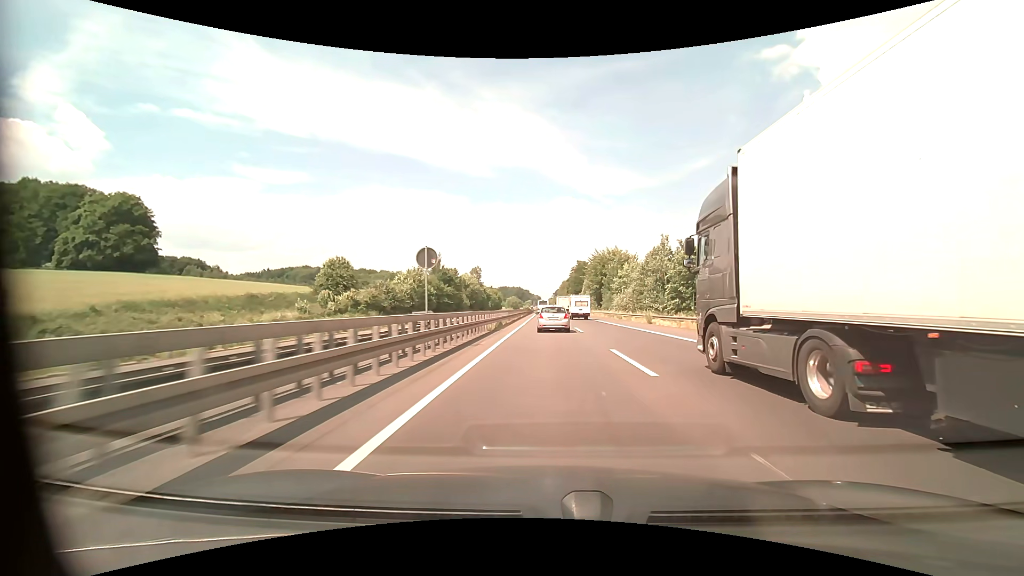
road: motorway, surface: asphalt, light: Day
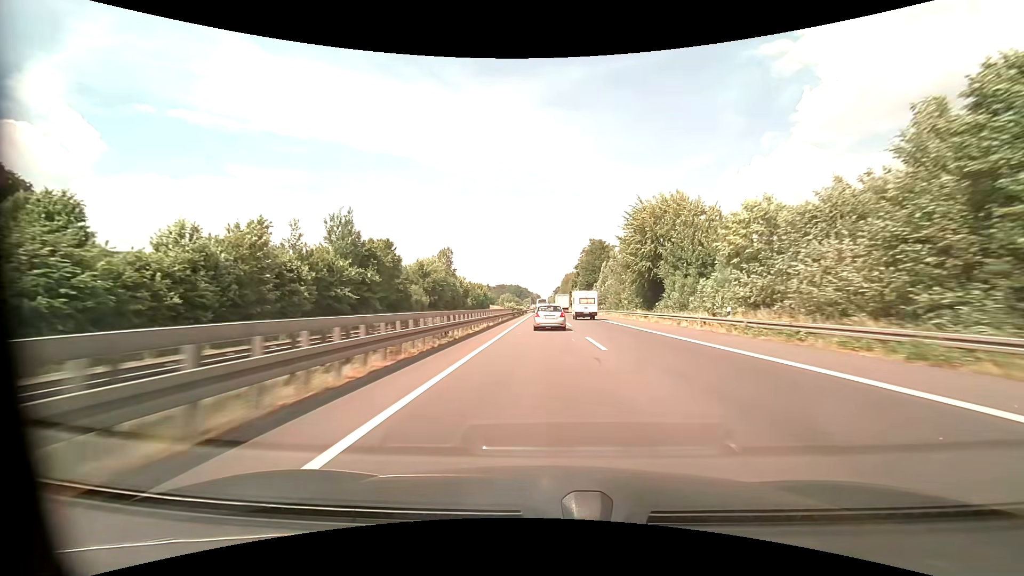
(+0.2, +49.1) m; 0°
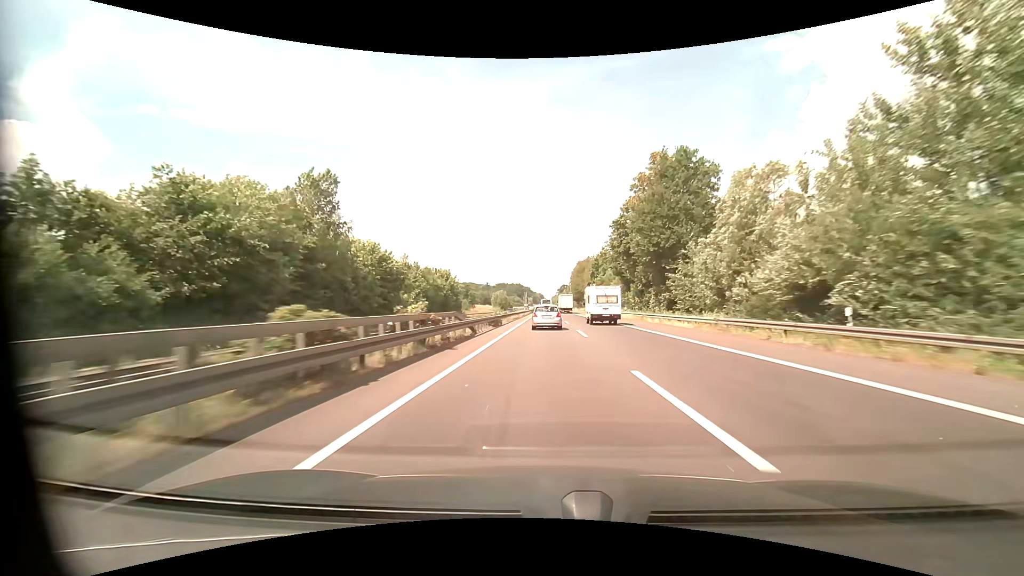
(-0.1, +65.7) m; 0°
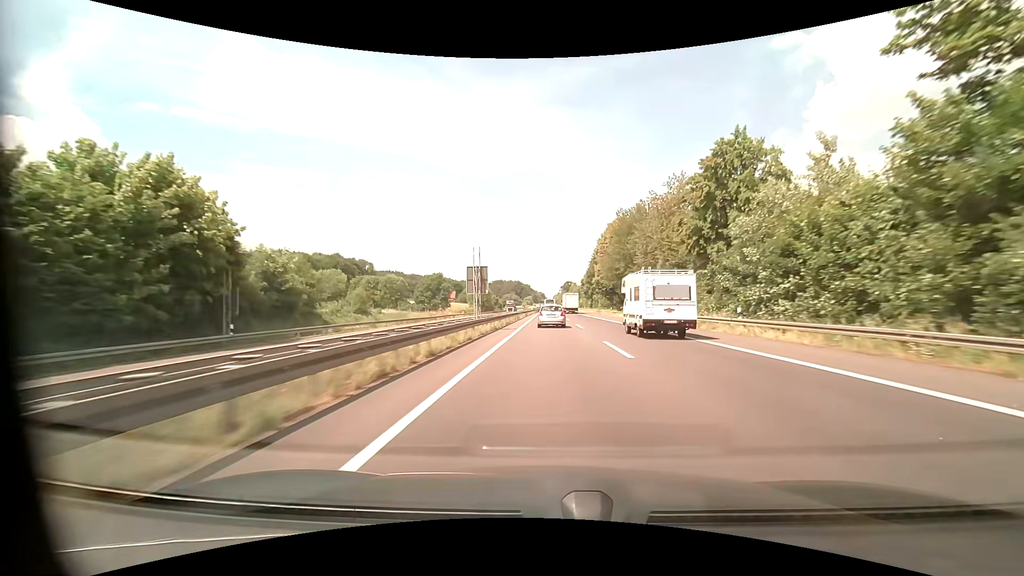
(-0.4, +82.2) m; 0°
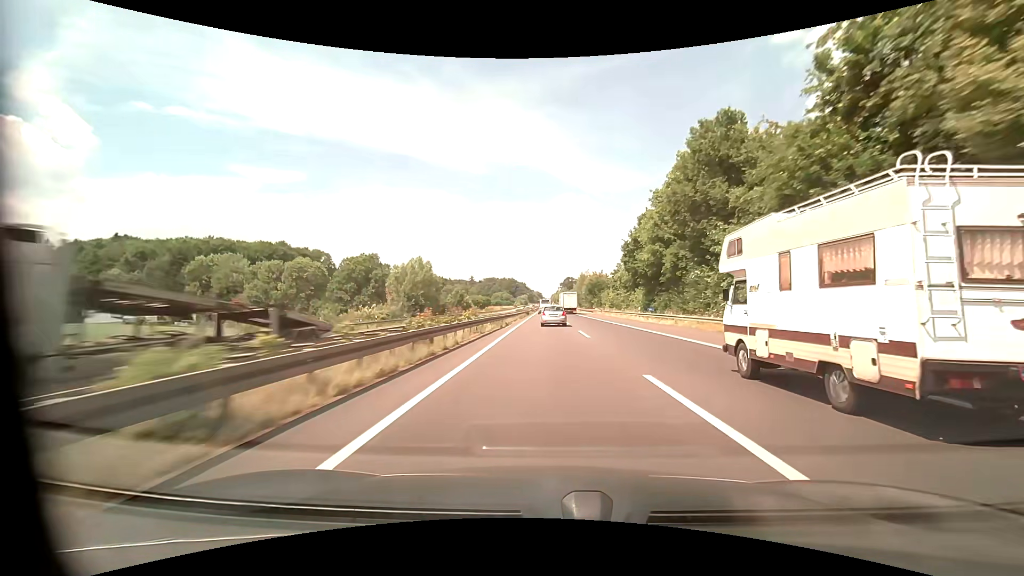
(+0.5, +82.2) m; 0°
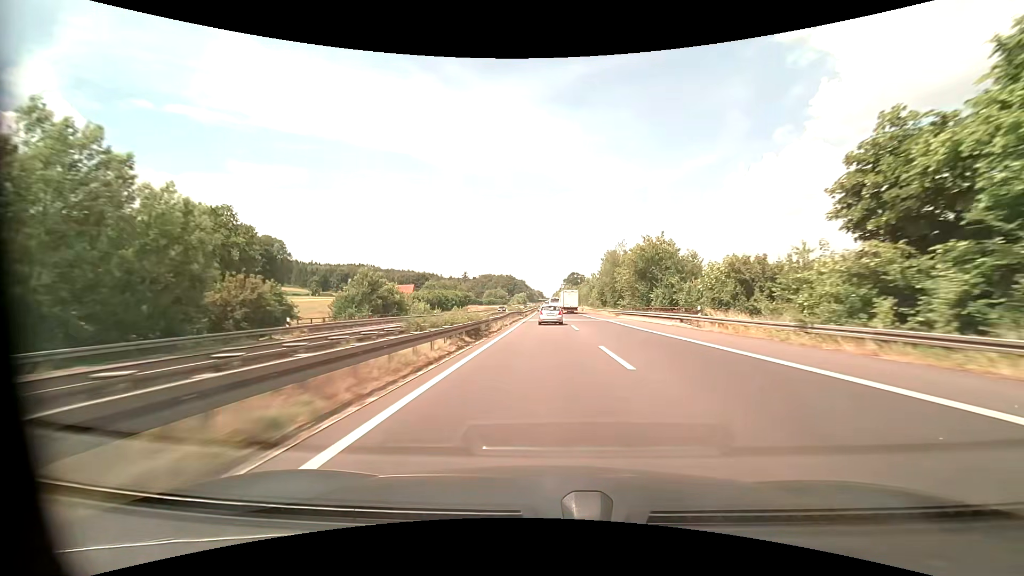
(0.0, +65.9) m; 0°
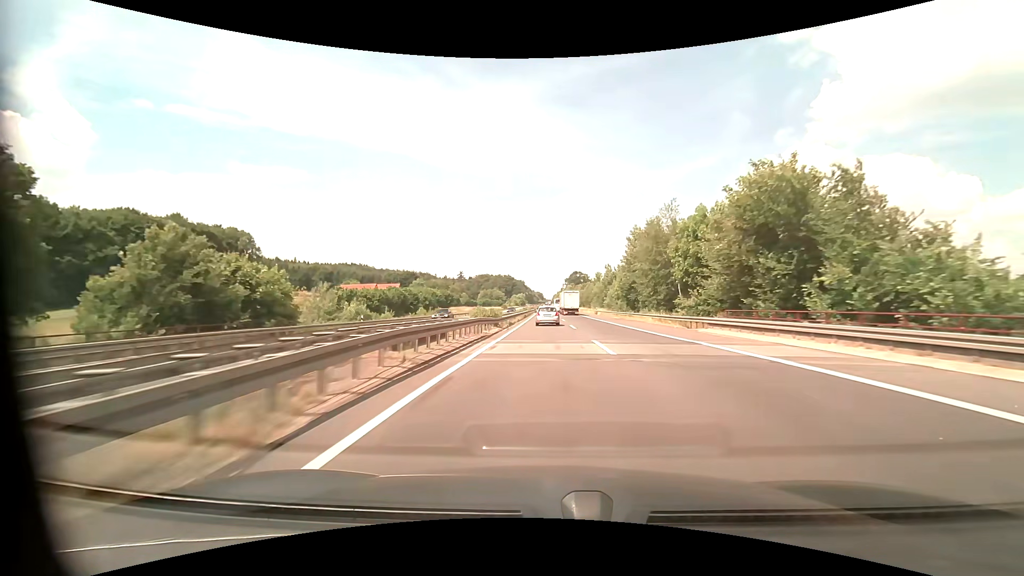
(+0.1, +33.0) m; 0°
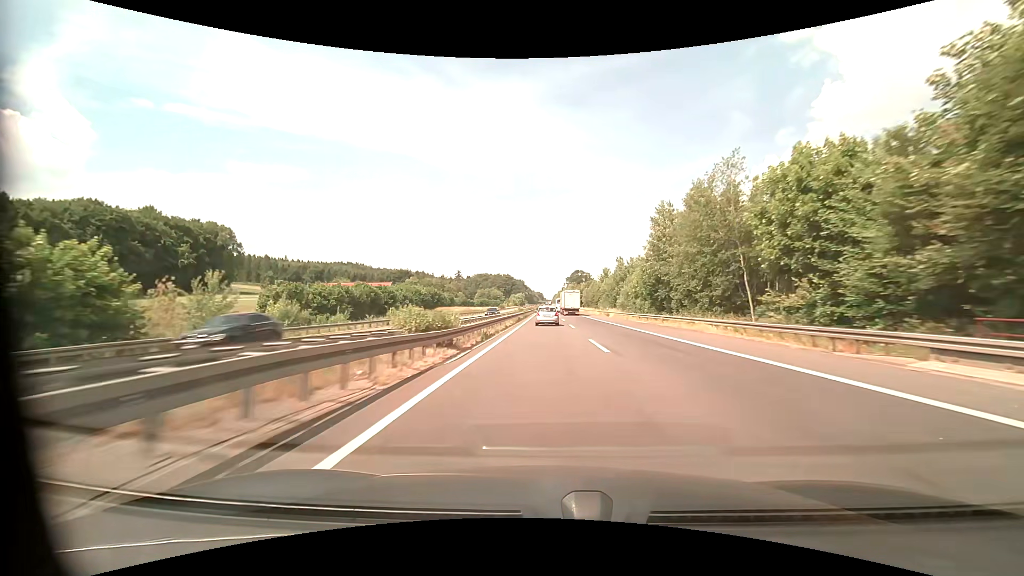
(0.0, +16.7) m; 0°
(0, +10) (0, +20) (0, +30) (0, +40) (0, +50) (0, +60) (0, +70) (0, +80) (0, +90) (0, +100) m
